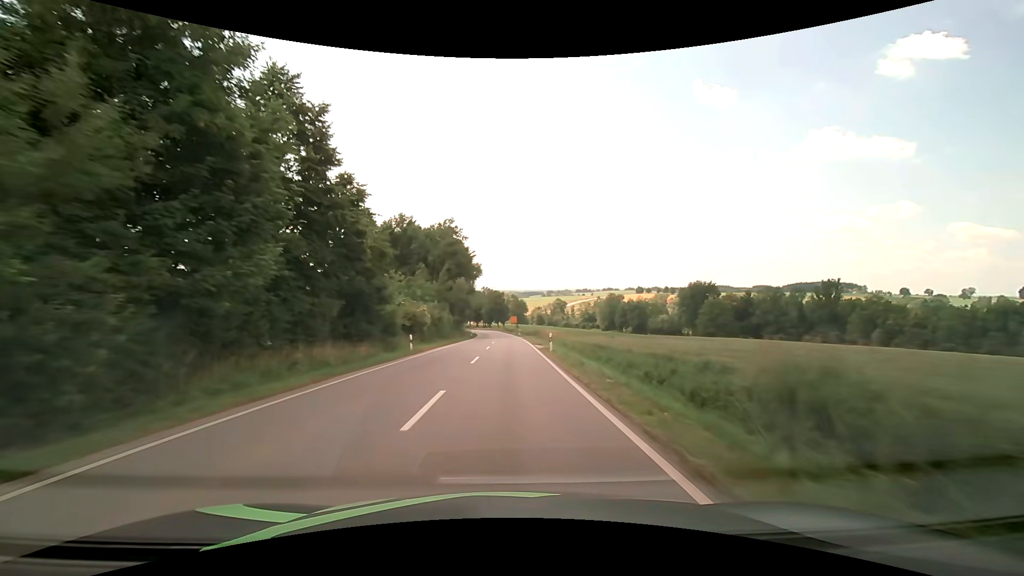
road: secondary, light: Day
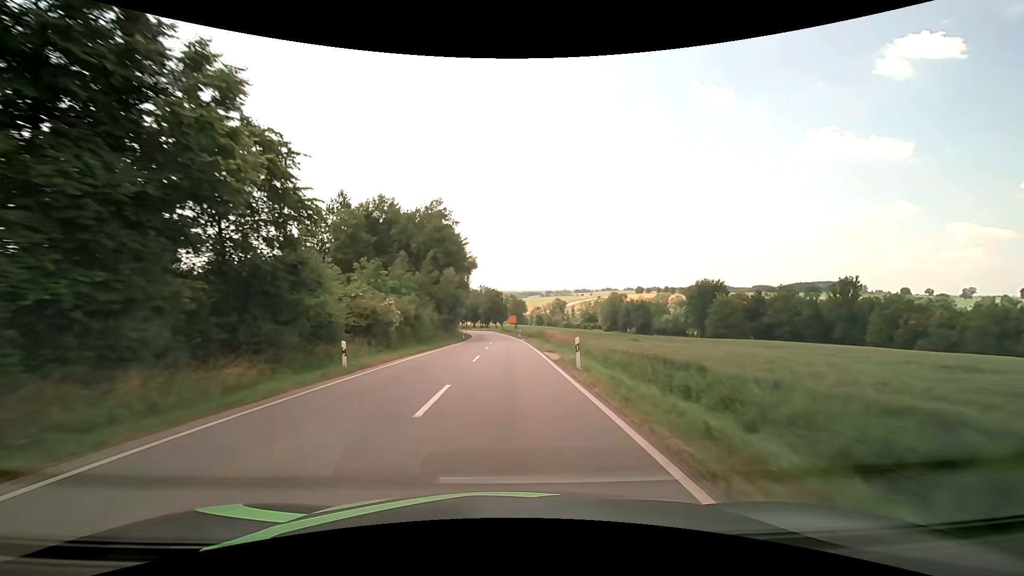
(0.0, +10.9) m; 0°
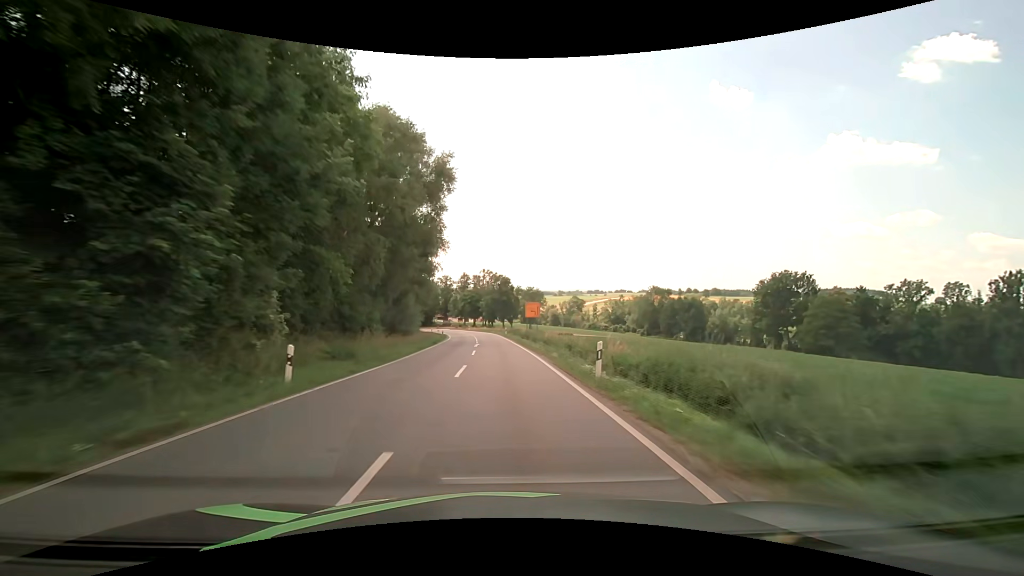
(-0.4, +54.2) m; -1°
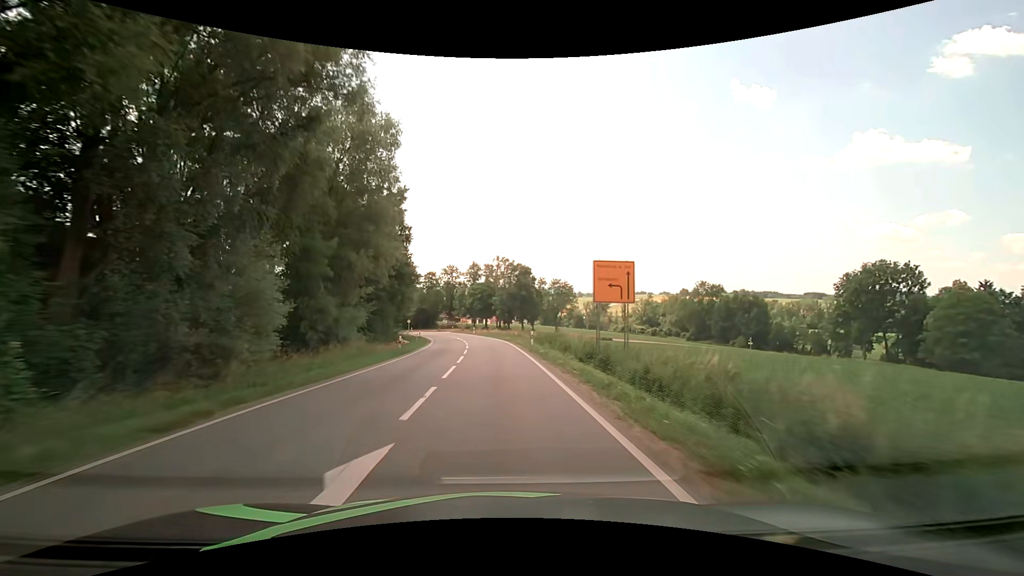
(-0.5, +32.2) m; -2°
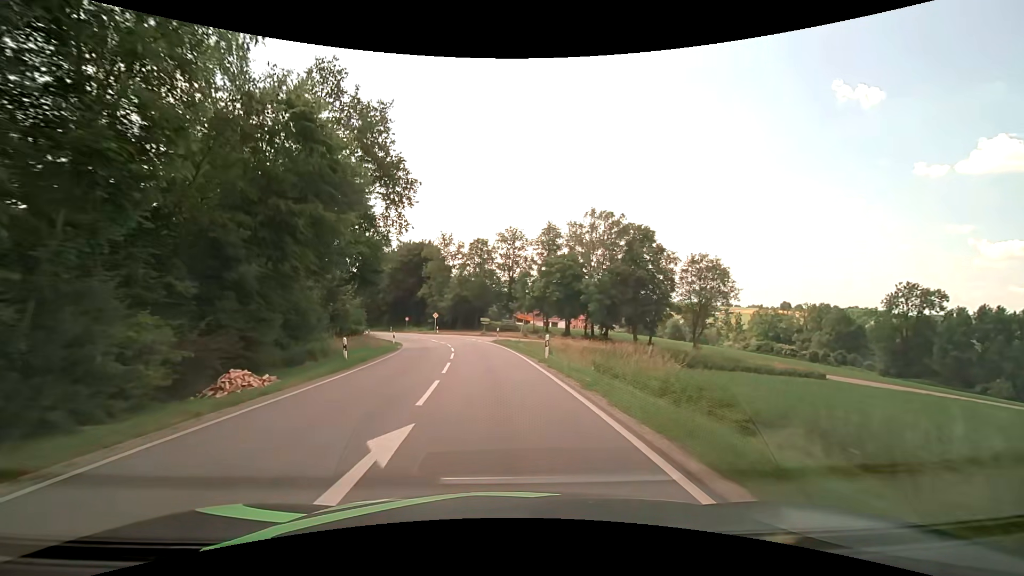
(-2.9, +52.9) m; -8°
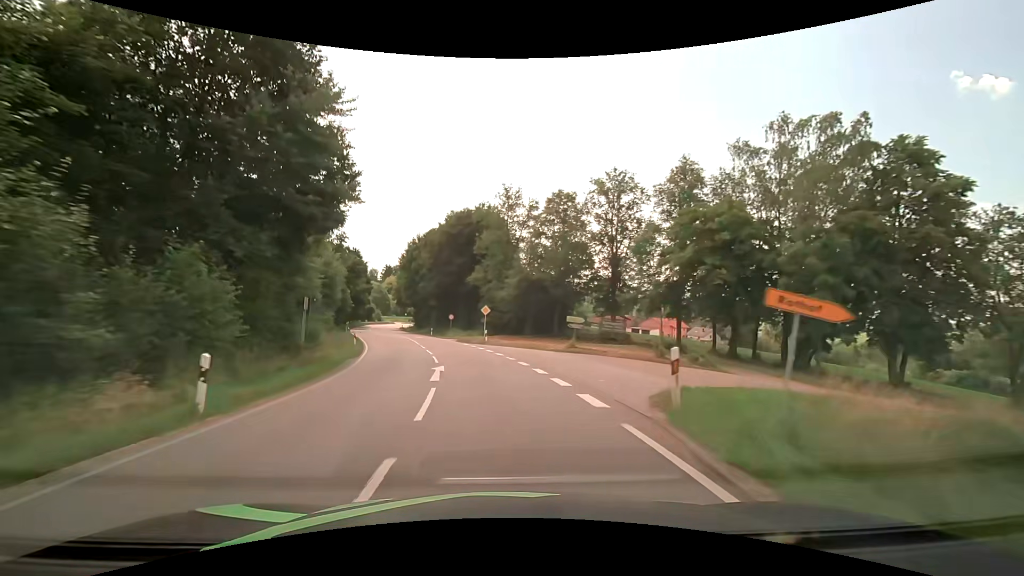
(-2.2, +31.4) m; -9°
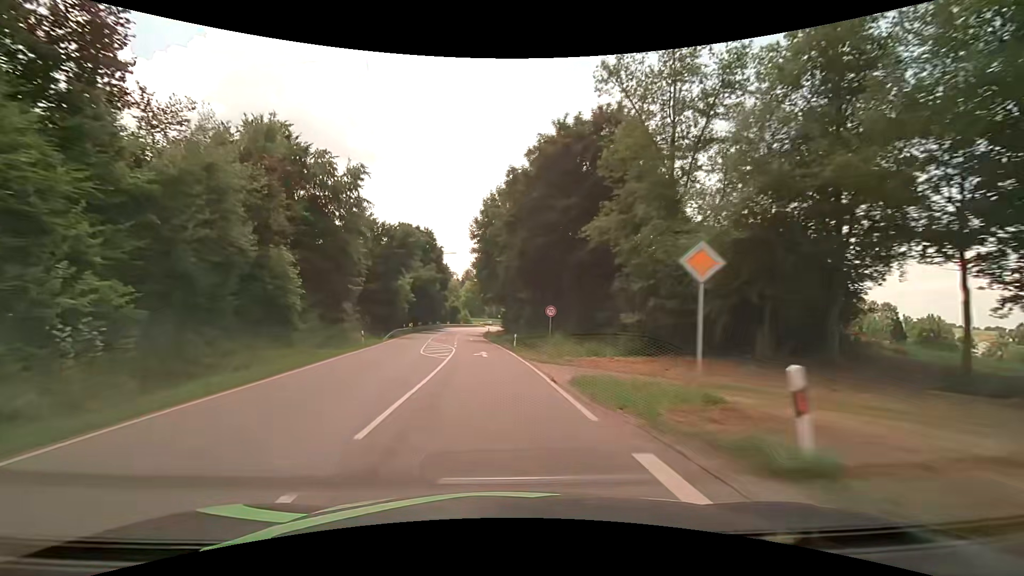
(-3.1, +31.2) m; -11°
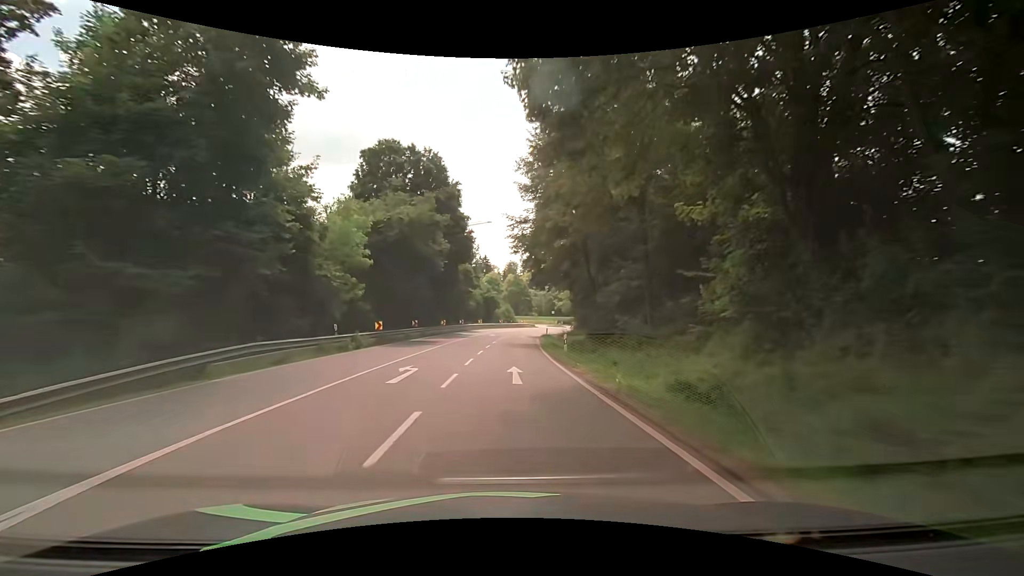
(-2.9, +41.7) m; -5°
